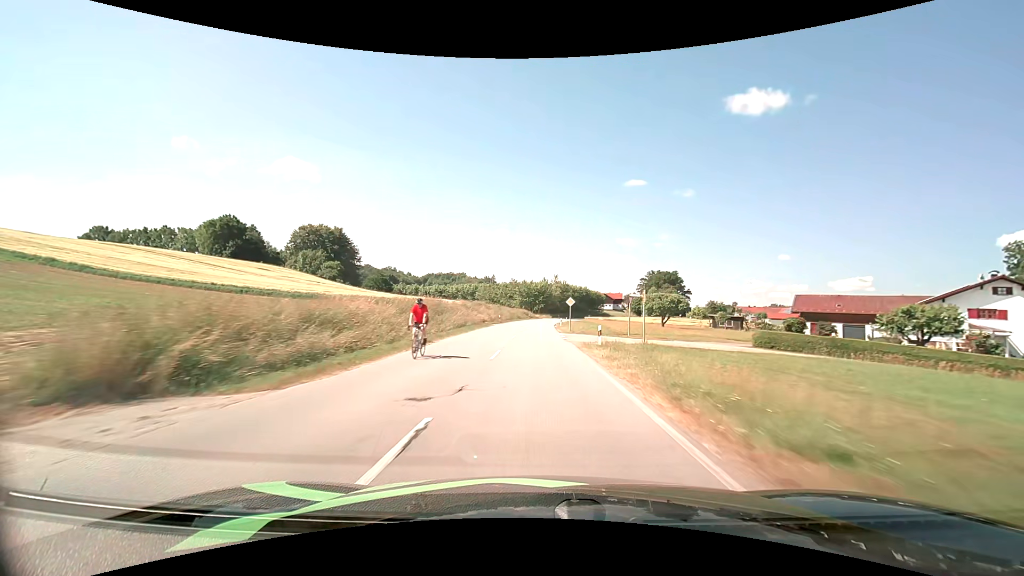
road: secondary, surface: asphalt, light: Day
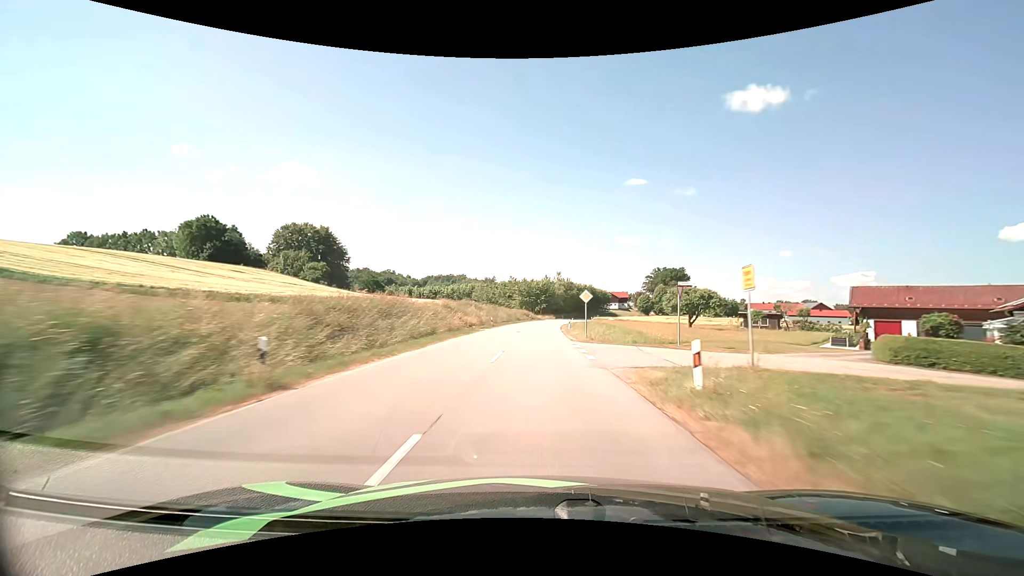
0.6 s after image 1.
(0.0, +12.8) m; 0°
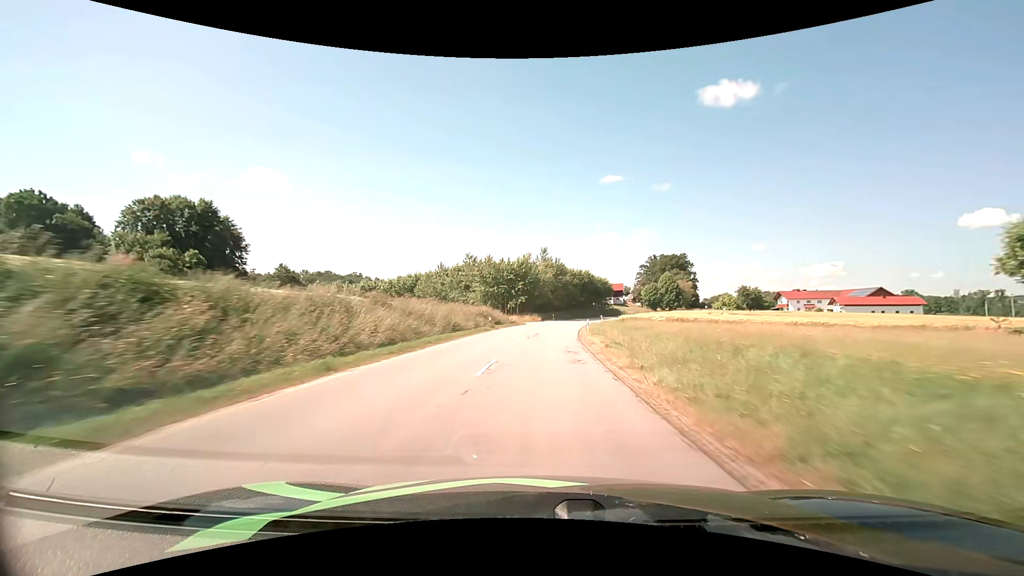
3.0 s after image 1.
(+0.5, +51.1) m; +2°
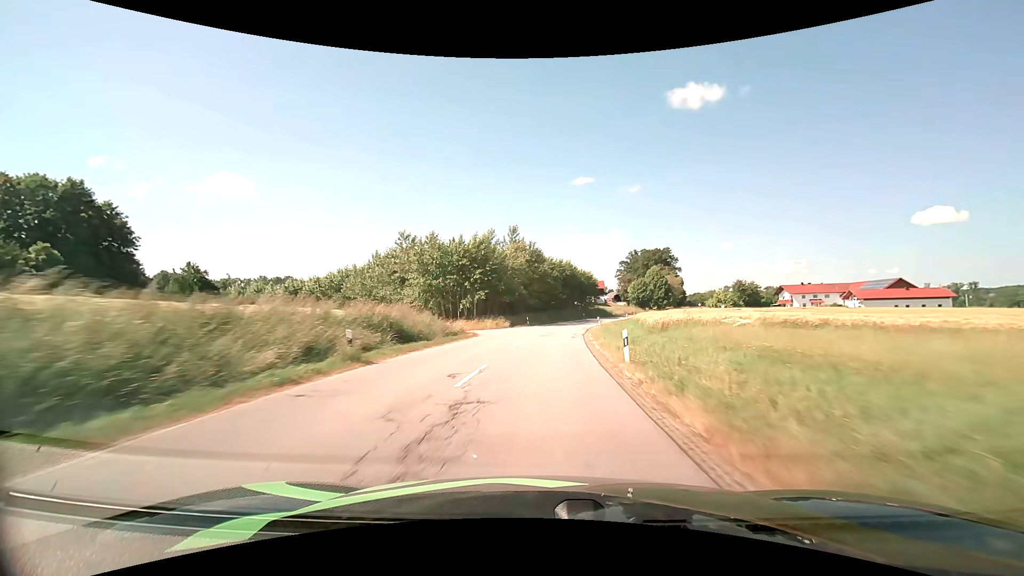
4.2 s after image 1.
(+0.7, +25.4) m; +3°
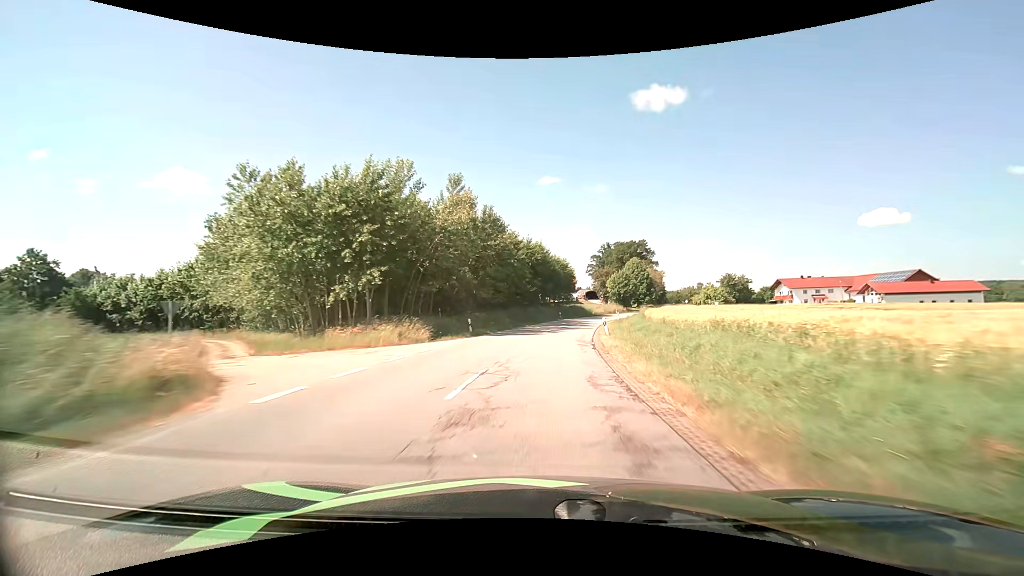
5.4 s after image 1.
(+0.7, +25.5) m; +3°
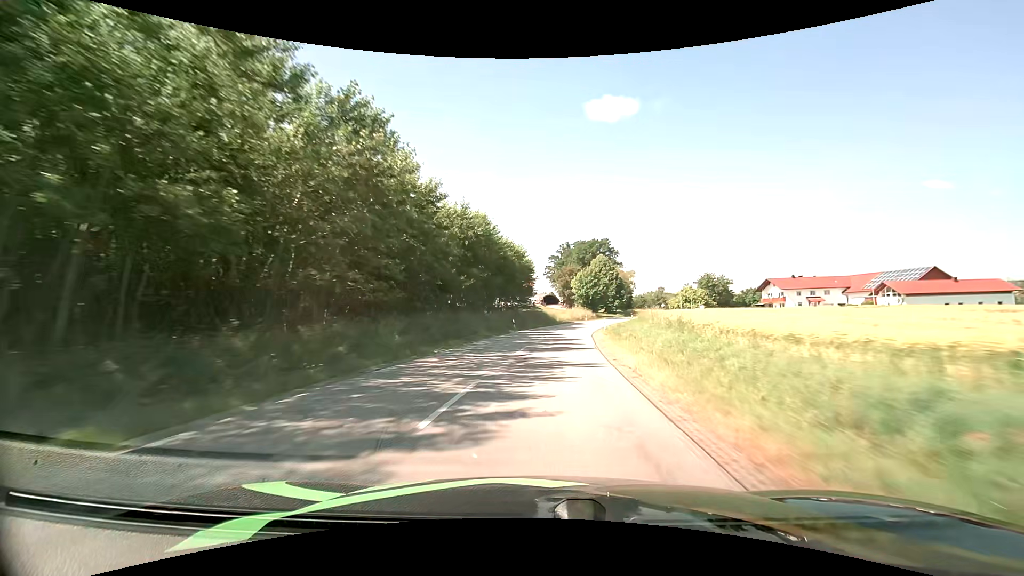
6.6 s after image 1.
(+1.3, +25.5) m; +6°
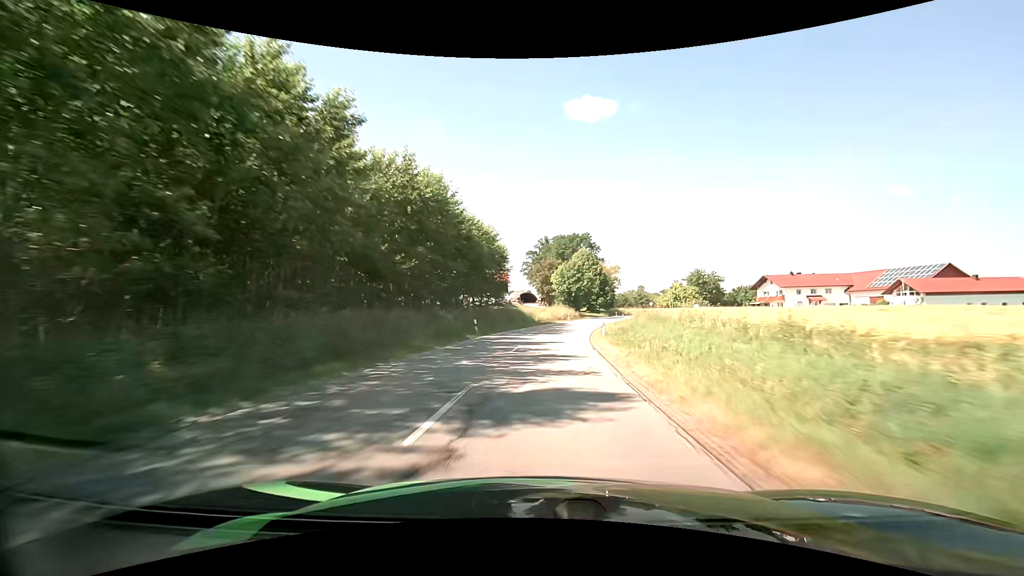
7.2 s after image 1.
(+0.2, +12.8) m; +2°
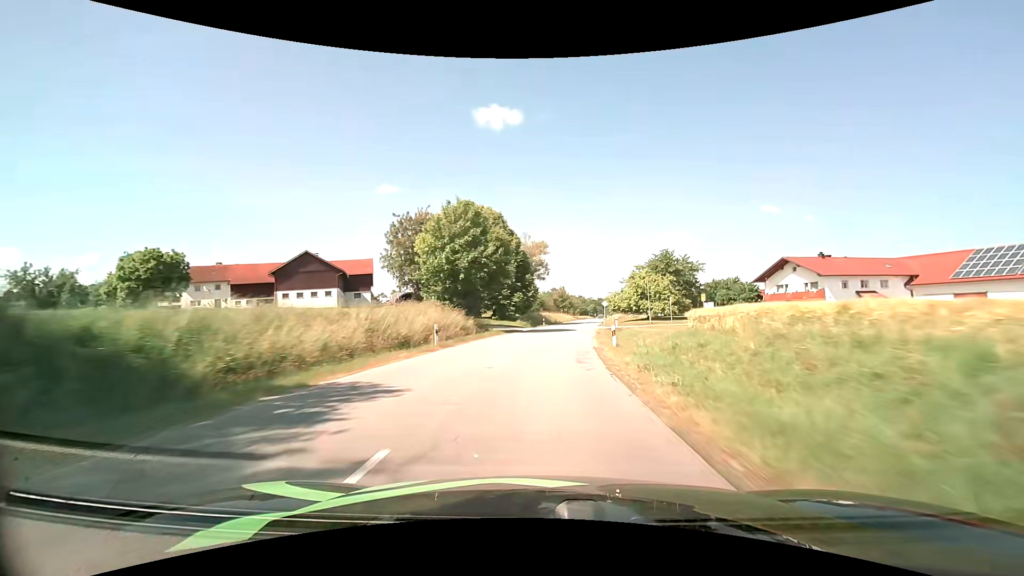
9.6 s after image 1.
(+4.7, +51.5) m; +11°
(0, +10) (+1, +20) (+1, +30) (+3, +40) (+4, +50) (+5, +60) (+7, +70) (+8, +79) (+10, +89) (+11, +99) m
